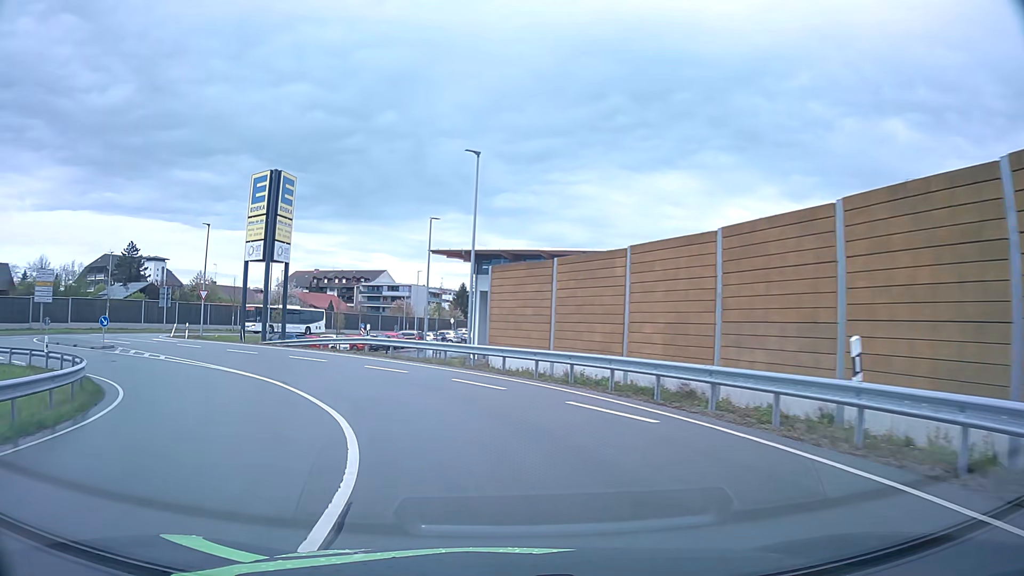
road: unclassified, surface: asphalt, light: Day
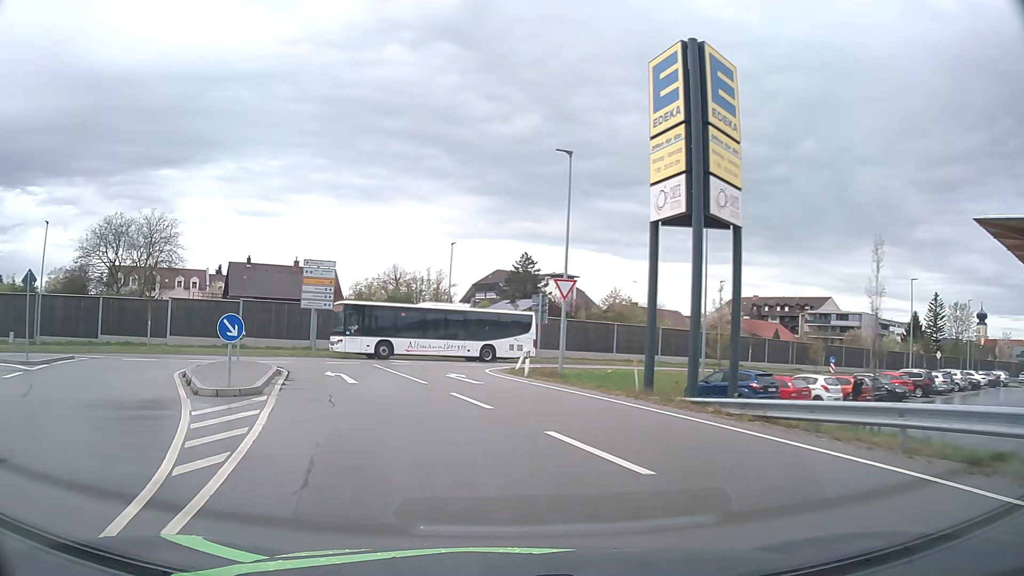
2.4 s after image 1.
(-7.4, +23.4) m; -37°
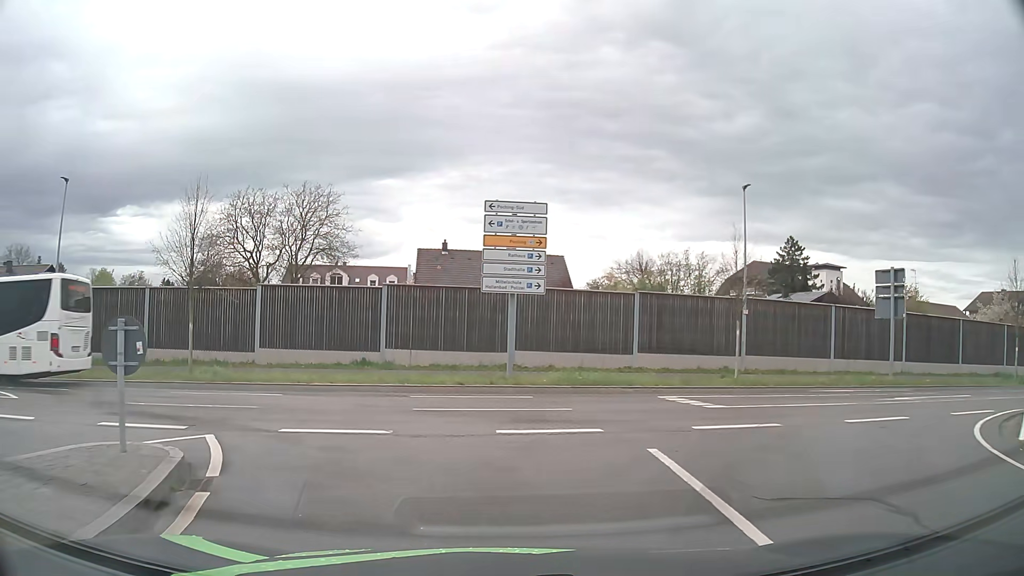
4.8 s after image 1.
(-3.6, +19.2) m; -20°
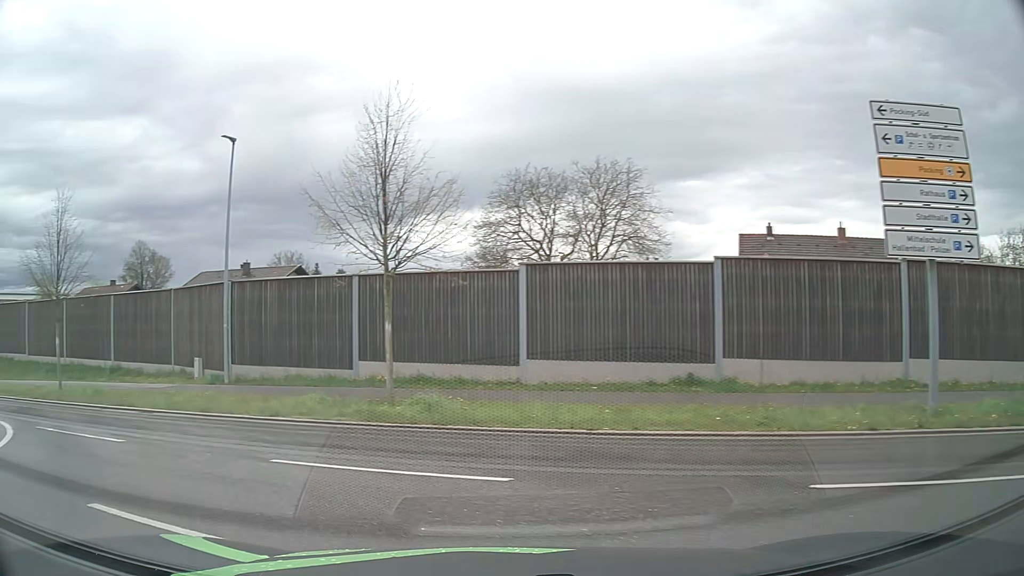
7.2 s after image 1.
(-1.3, +9.3) m; -25°
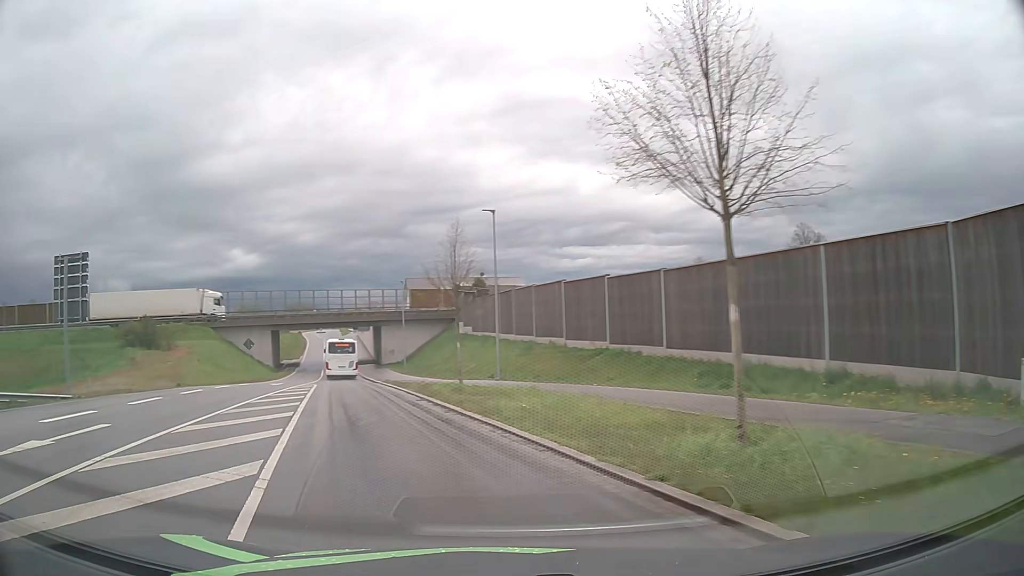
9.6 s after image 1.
(-7.9, +11.6) m; -57°
